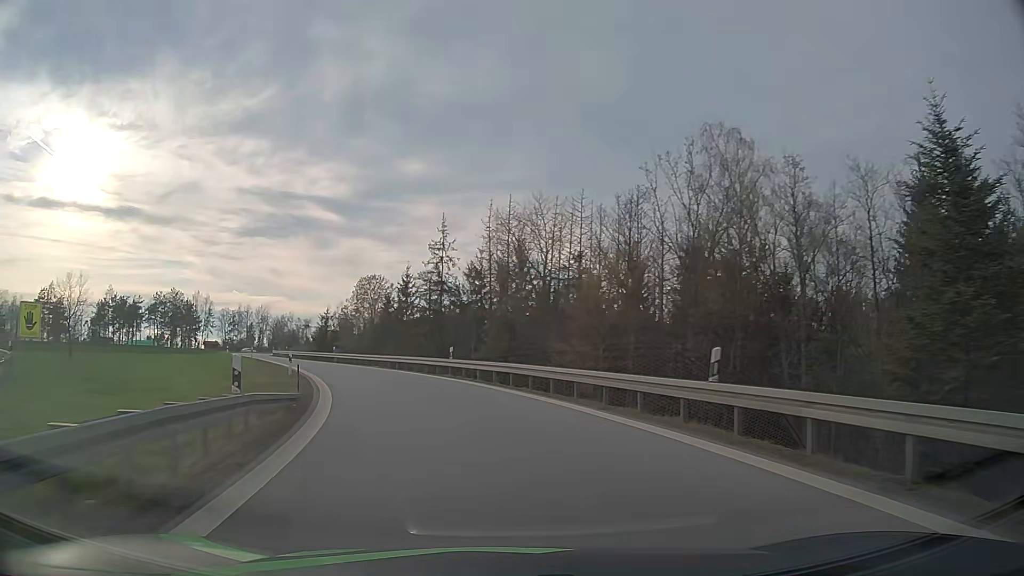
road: motorway_link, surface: asphalt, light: Day
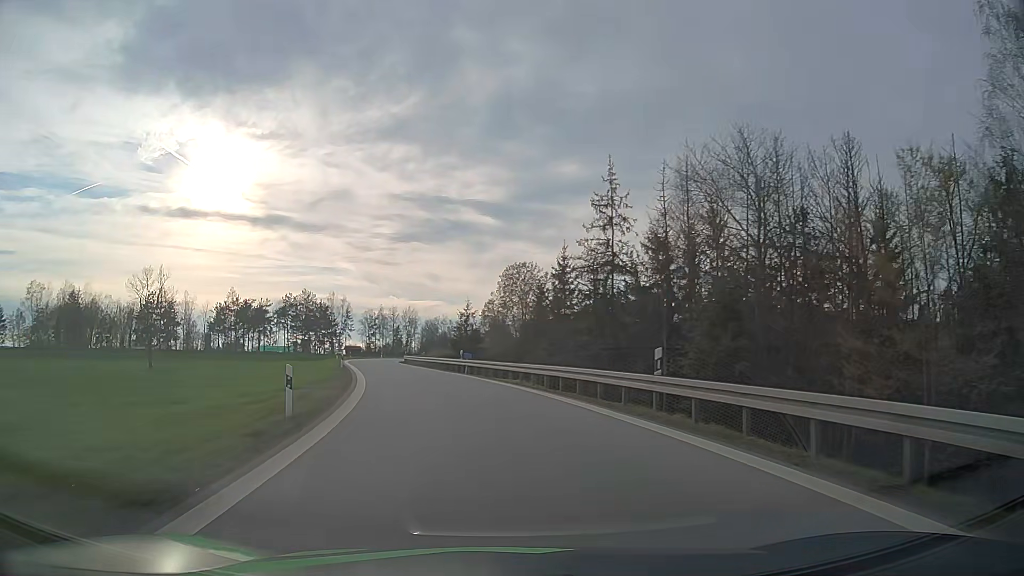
(-2.1, +17.1) m; -14°
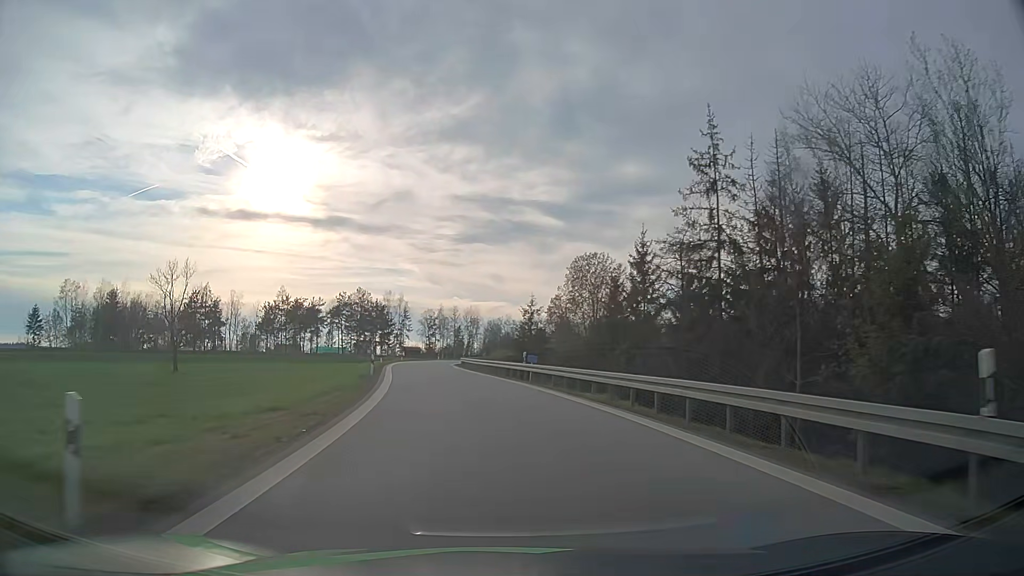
(-0.5, +8.8) m; -6°
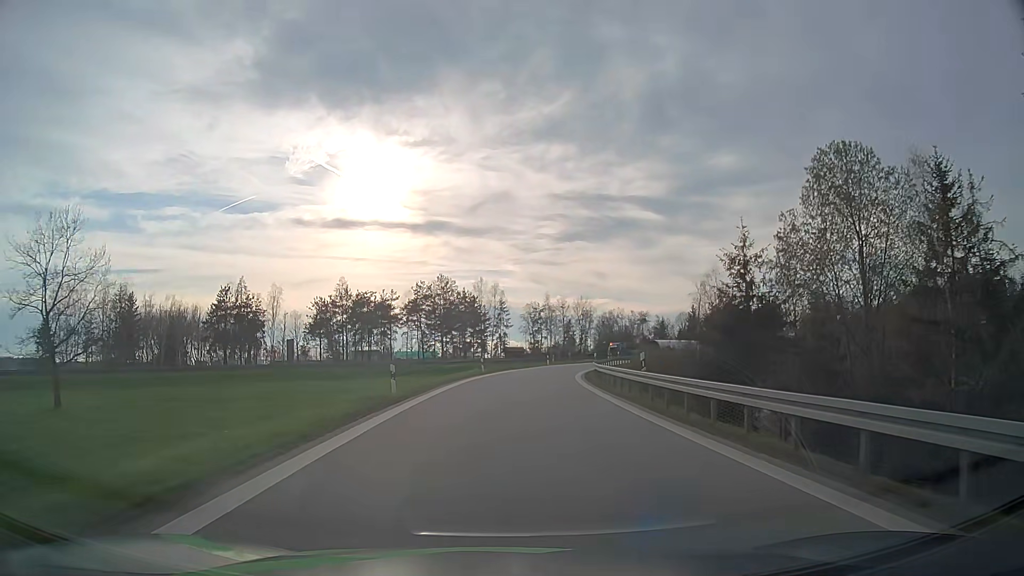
(-4.1, +37.4) m; -9°
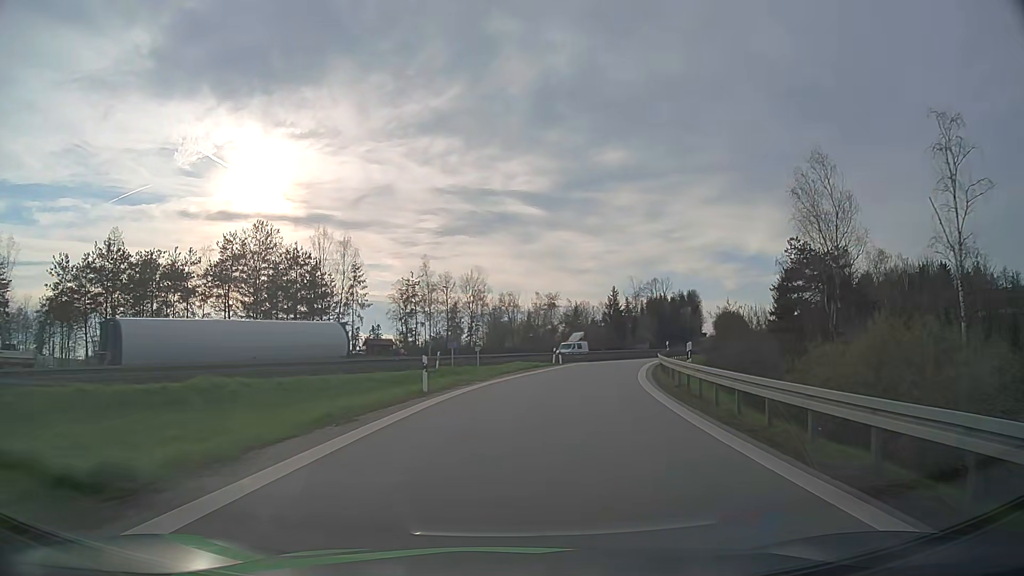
(+2.7, +51.3) m; +10°
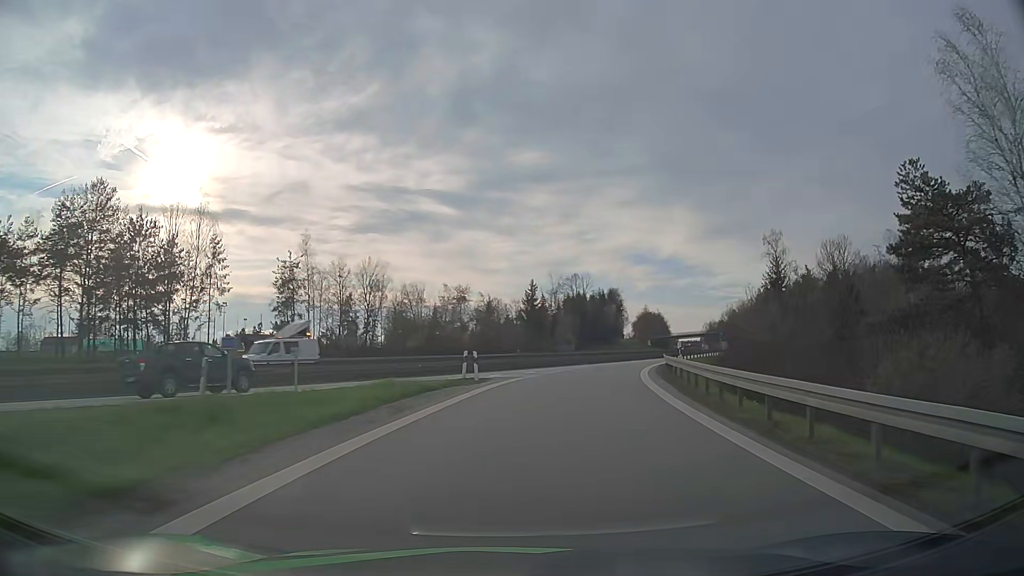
(+1.2, +20.6) m; +7°
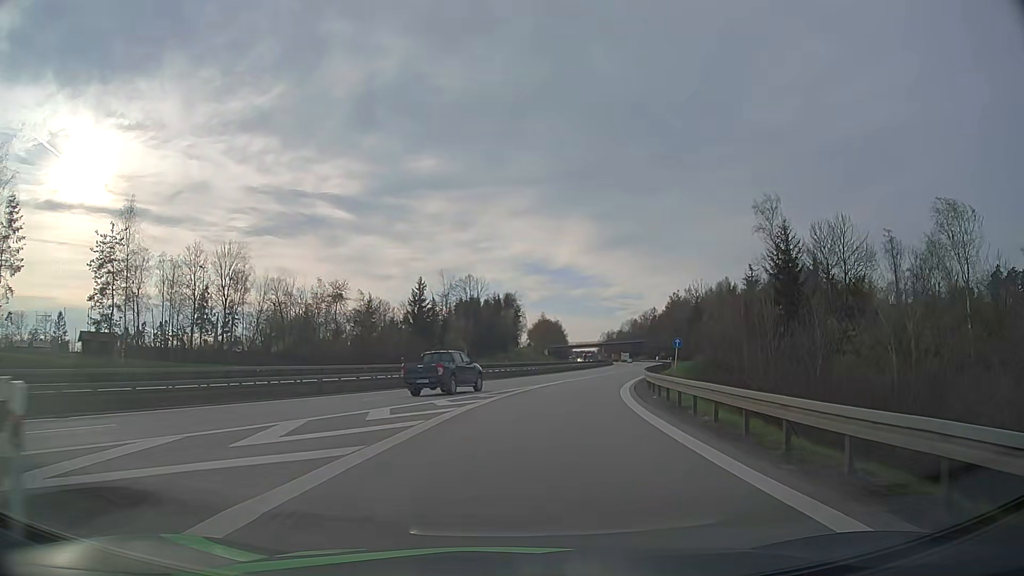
(+1.6, +20.4) m; +9°
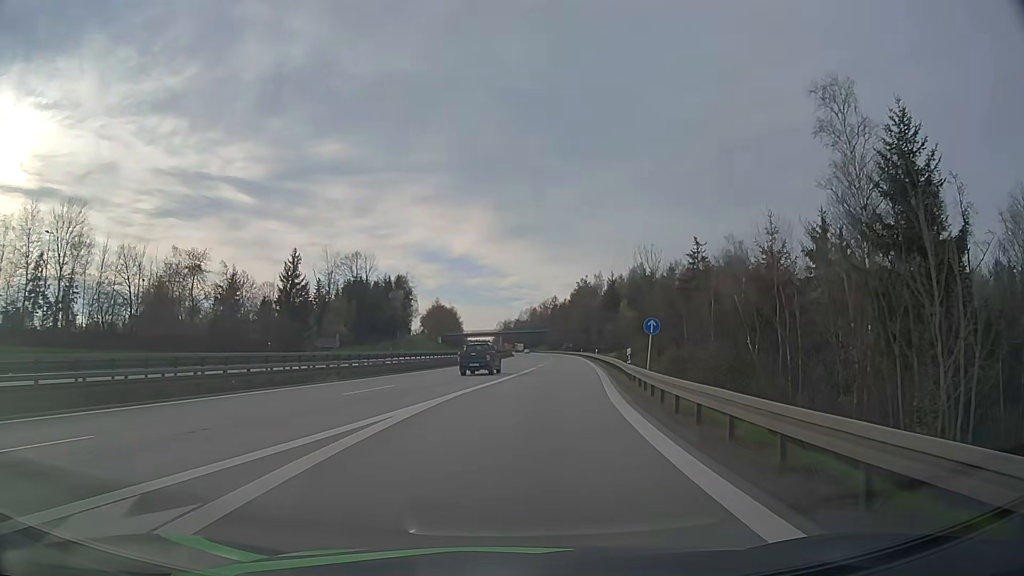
(+1.6, +20.5) m; +9°
(0, +10) (+1, +20) (+2, +30) (+4, +40) (+5, +50) (+6, +60) (+7, +70) (+8, +80) (+9, +90) (+9, +100) m
